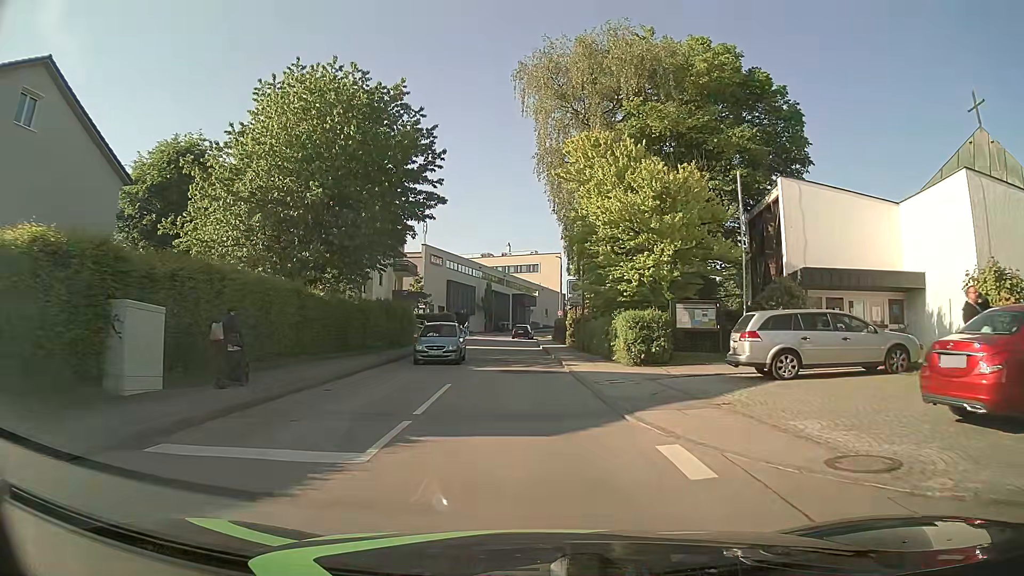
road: unclassified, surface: asphalt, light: Day
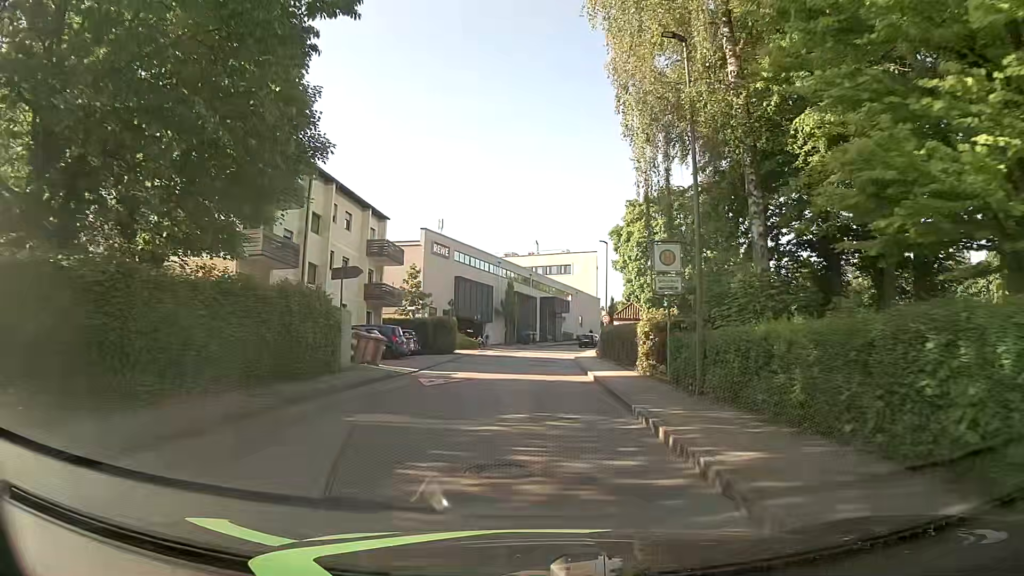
(-0.4, +19.2) m; -3°
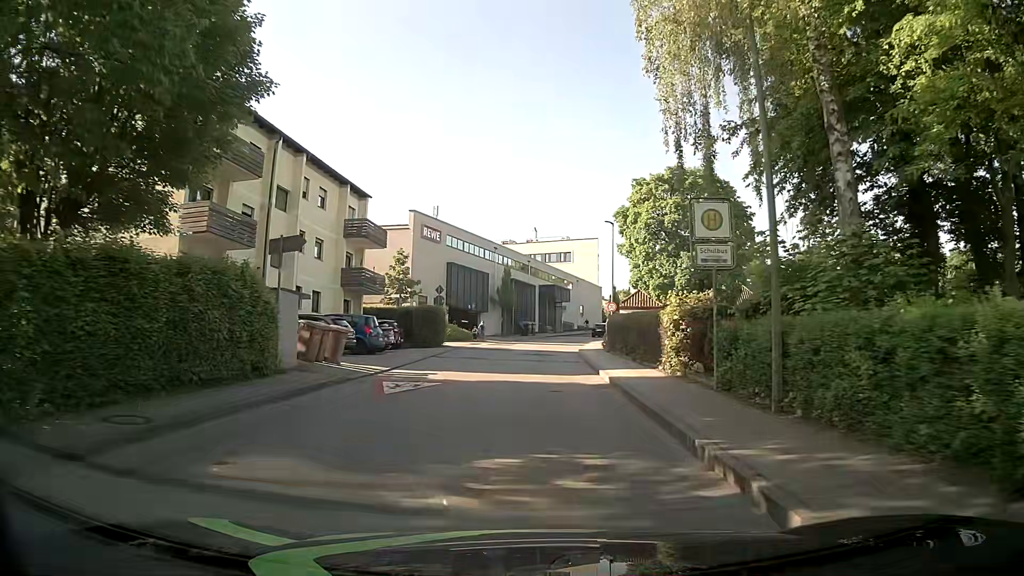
(+0.1, +4.8) m; +1°
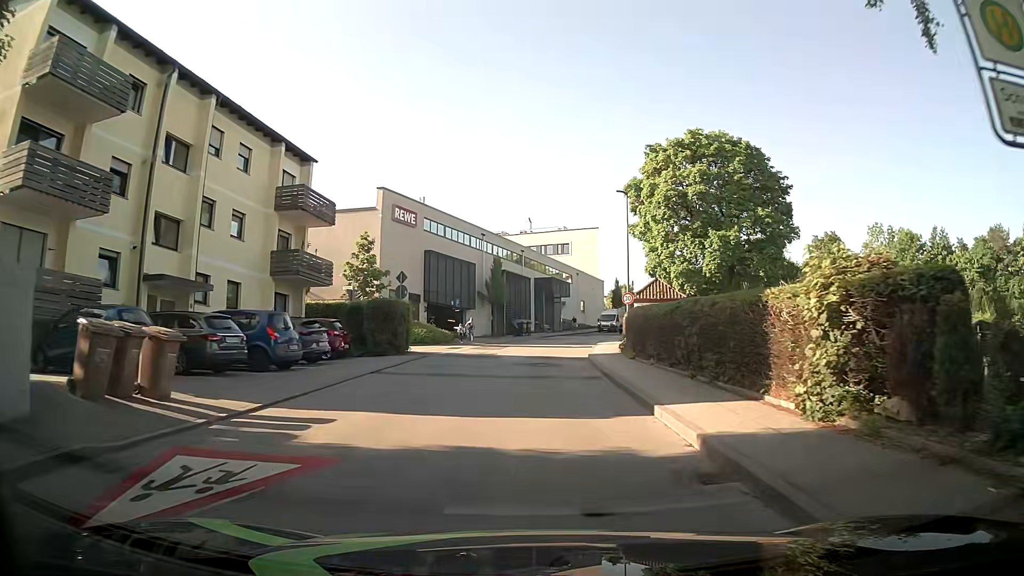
(+0.1, +9.6) m; 0°
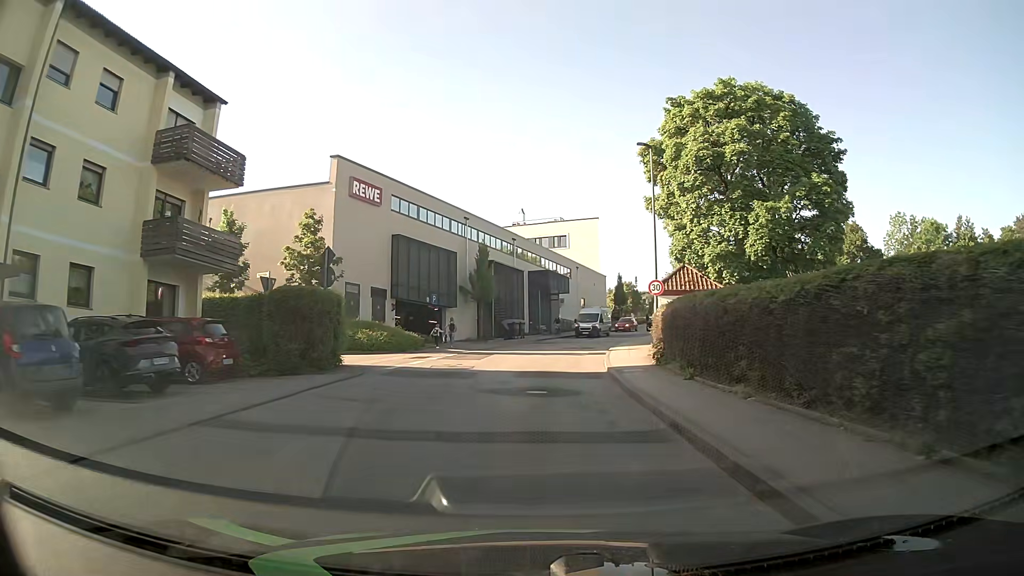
(+0.1, +9.6) m; +1°
